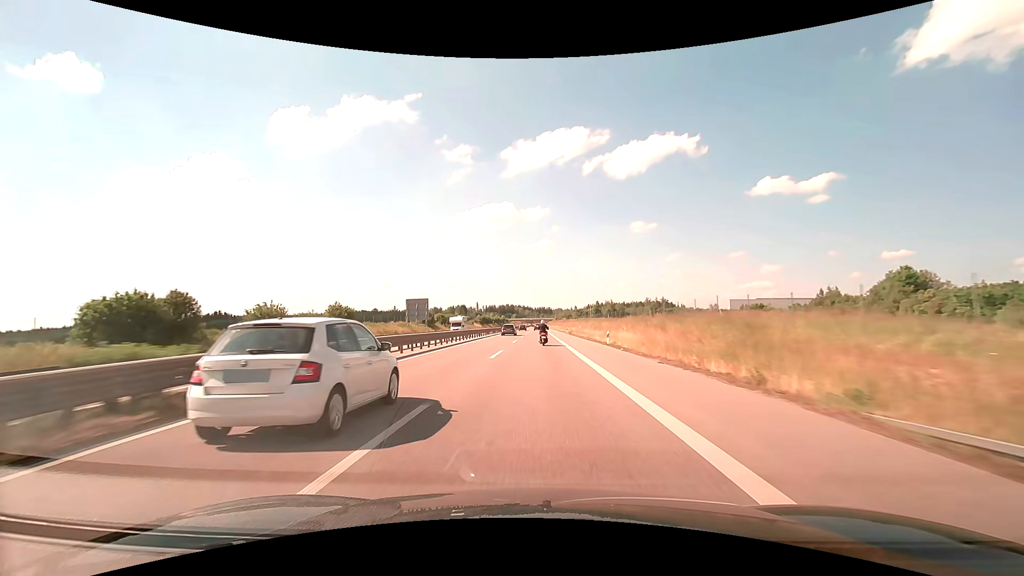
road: trunk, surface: asphalt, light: Day
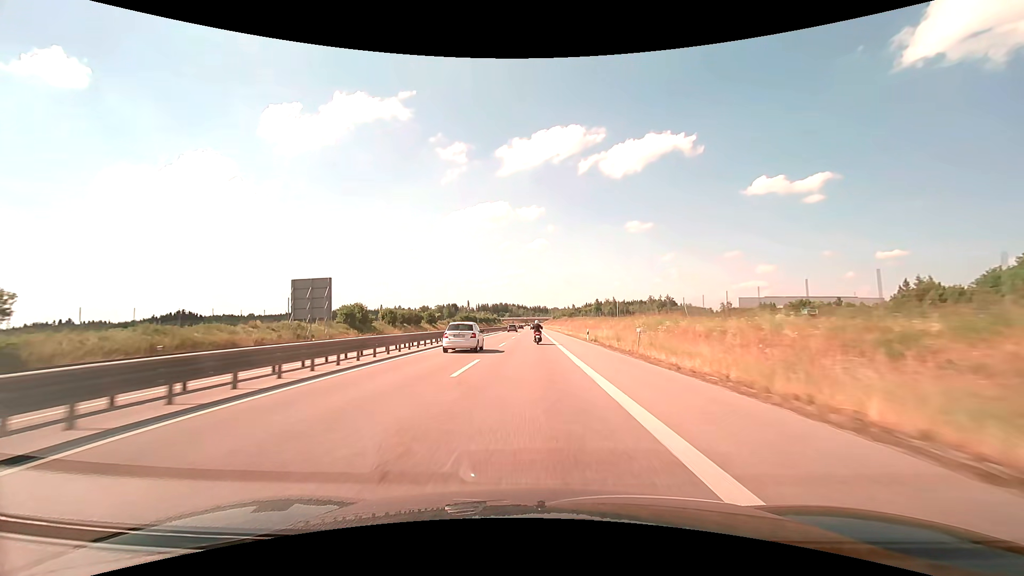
(+0.2, +42.7) m; 0°
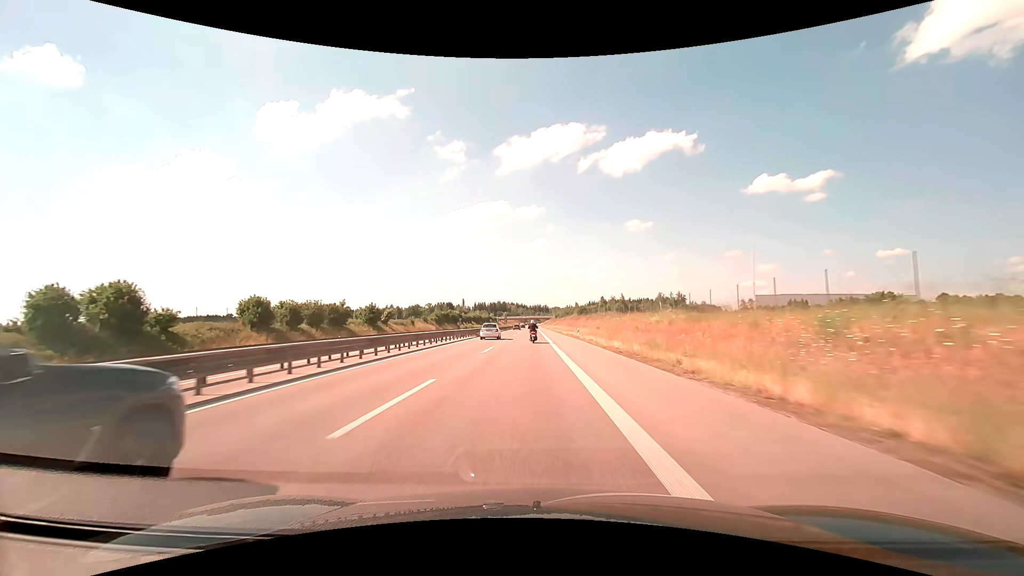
(+0.1, +42.7) m; 0°
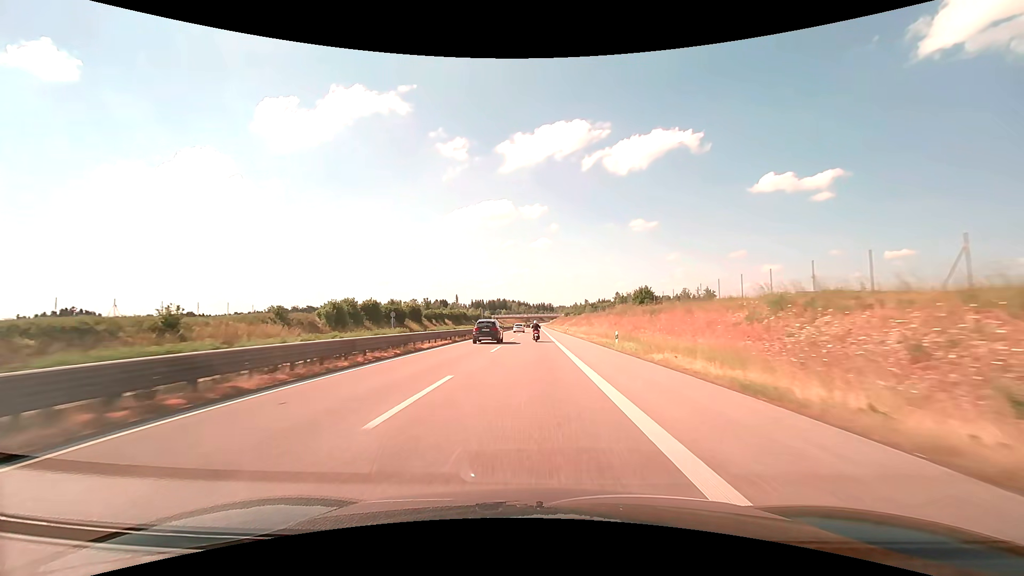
(-0.9, +71.1) m; -1°
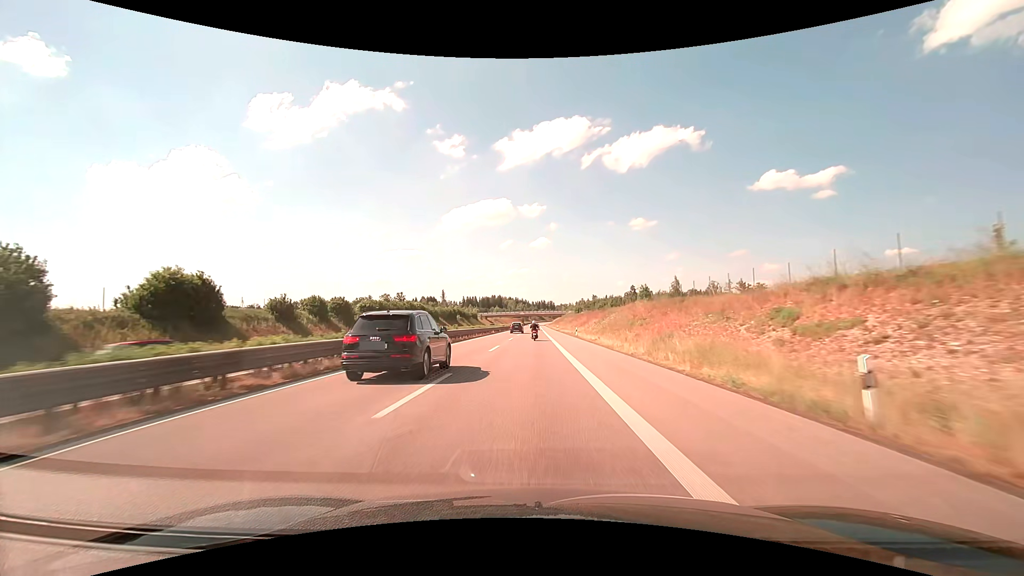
(+0.1, +70.9) m; 0°
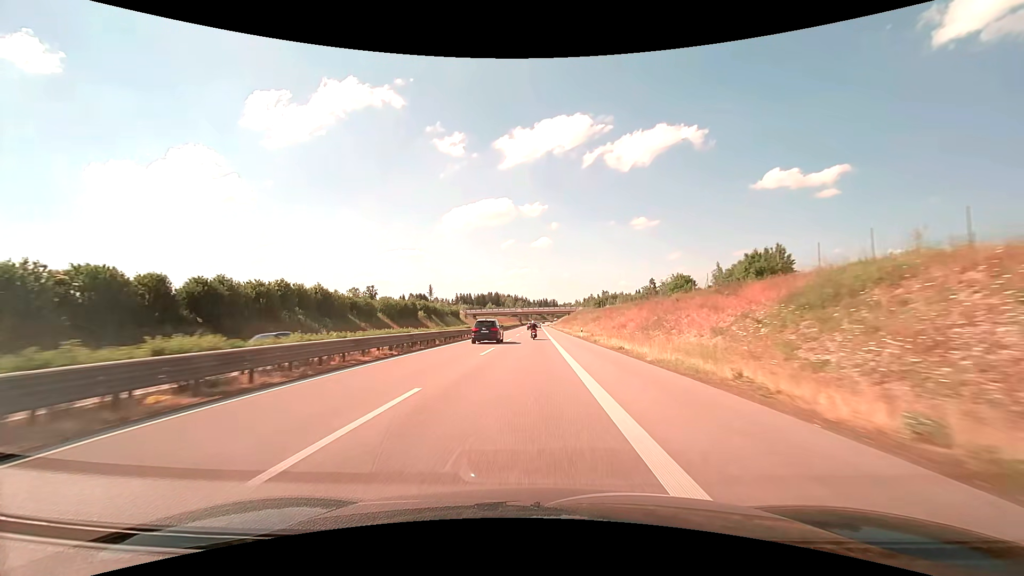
(+0.1, +56.7) m; 0°
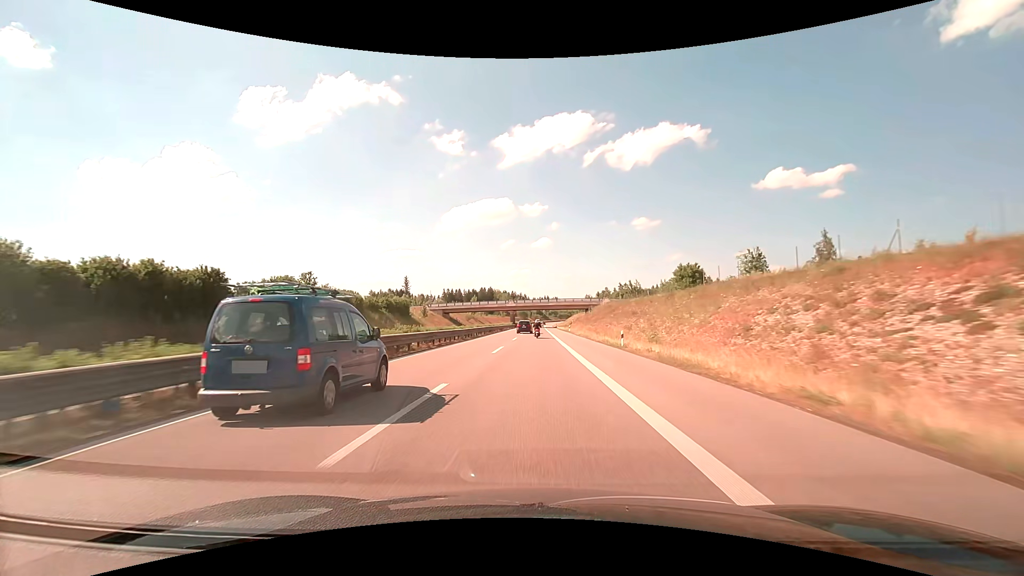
(-0.4, +70.8) m; 0°
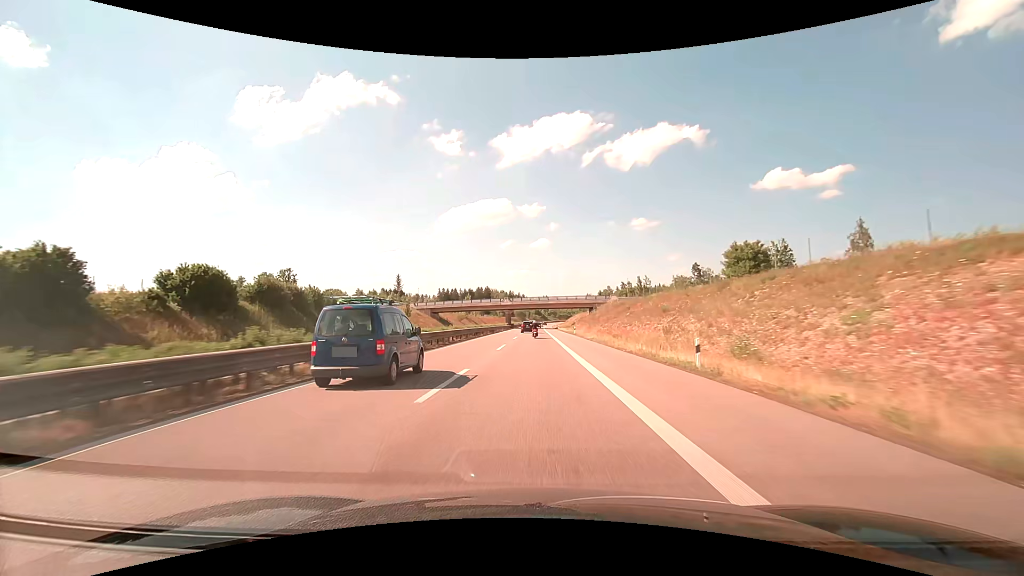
(0.0, +14.2) m; 0°
(0, +10) (0, +20) (0, +30) (0, +40) (0, +50) (0, +60) (0, +70) (0, +80) (0, +90) (0, +100) m
